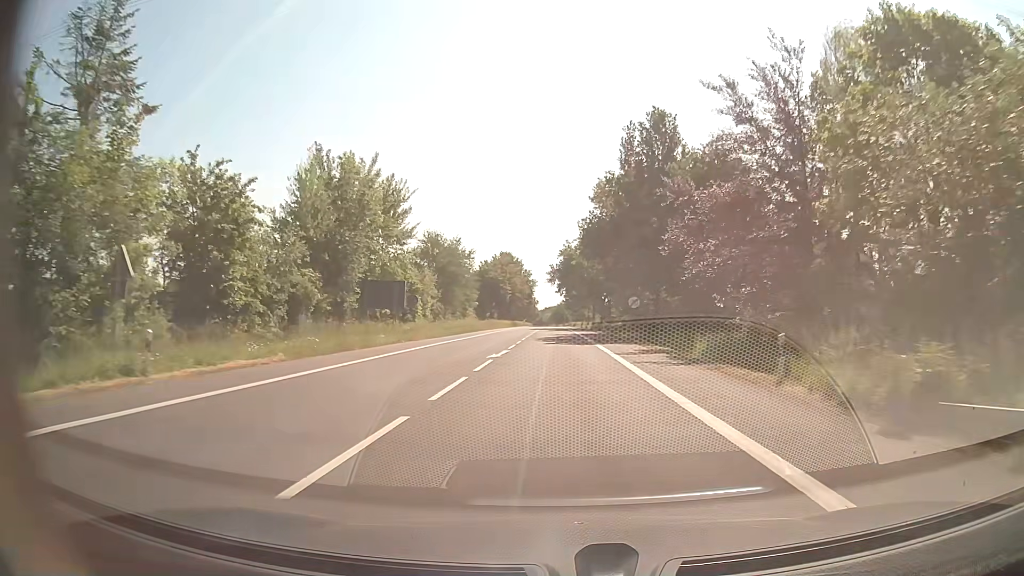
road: secondary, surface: asphalt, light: Day
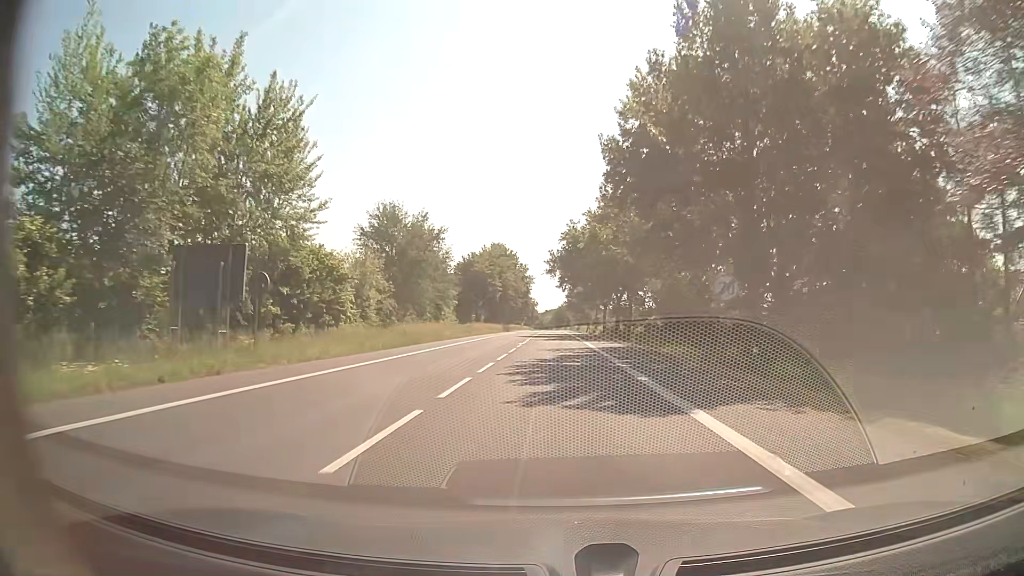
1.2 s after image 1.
(0.0, +23.0) m; 0°
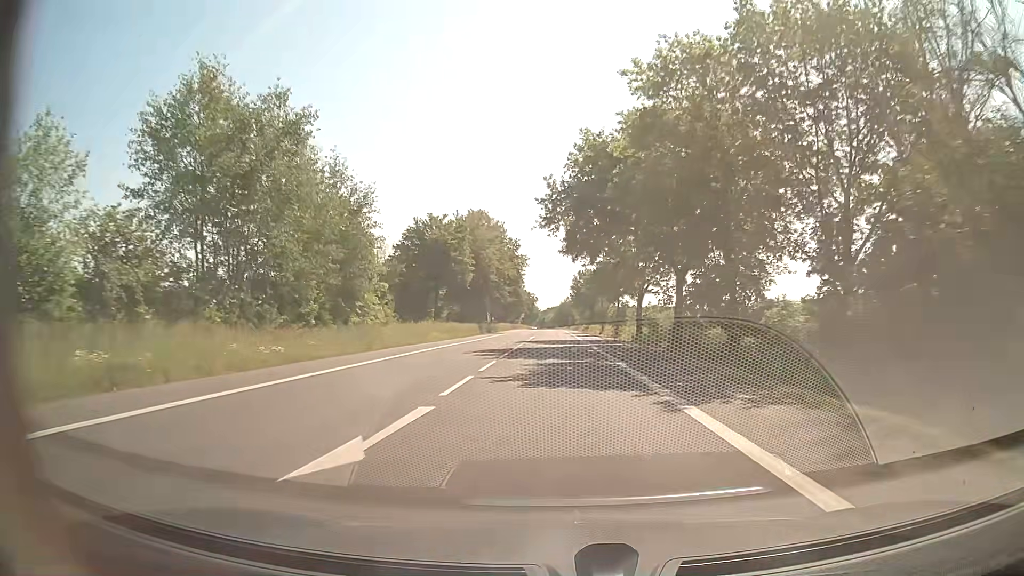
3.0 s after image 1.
(-0.1, +35.6) m; 0°
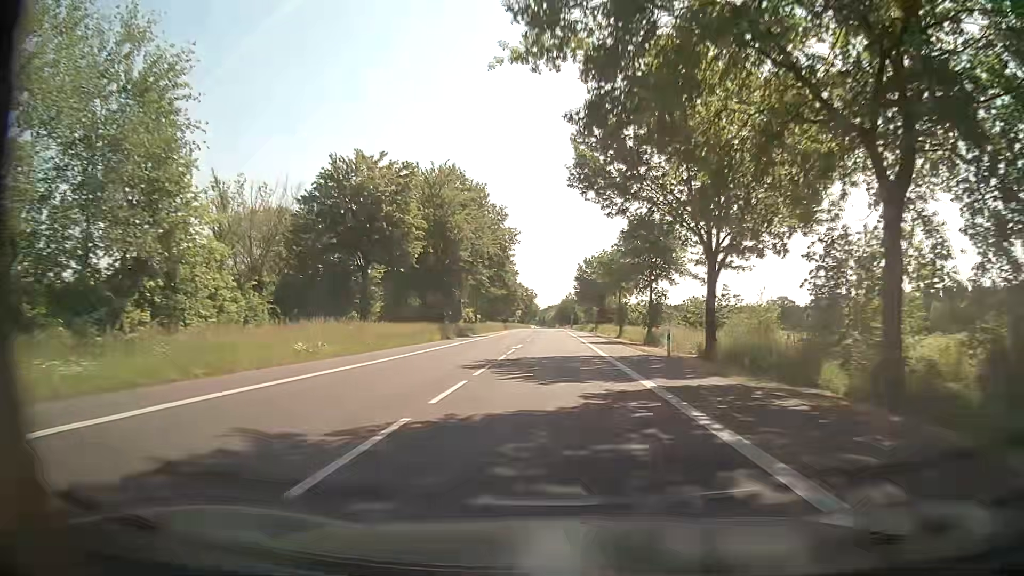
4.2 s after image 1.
(0.0, +25.1) m; 0°
(0, +10) (0, +20) (0, +30) (0, +40) (0, +50) (0, +60) (0, +70) (0, +80) (0, +90) (0, +100) m
